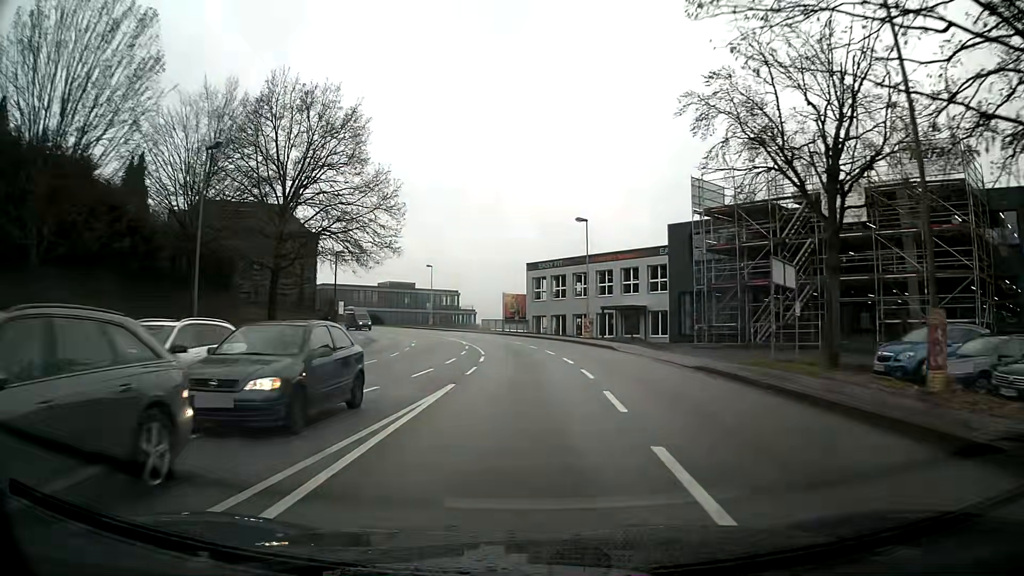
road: tertiary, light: Day
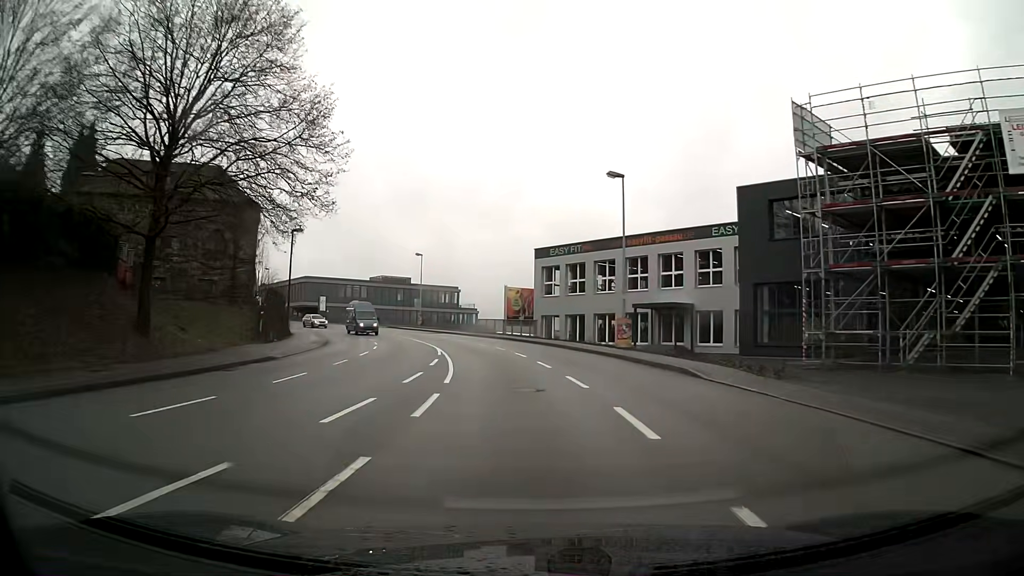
(-0.1, +14.4) m; -1°
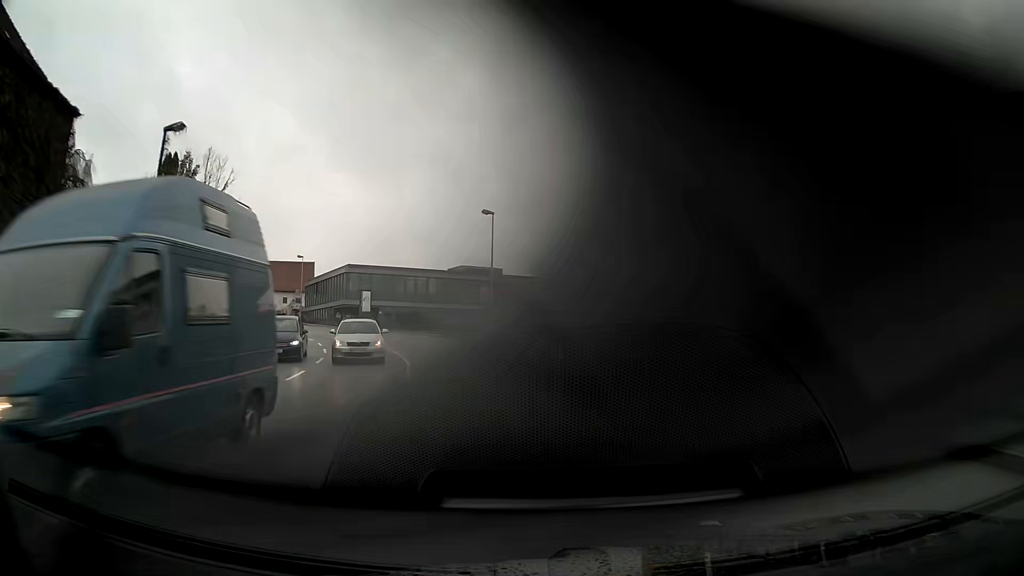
(-2.6, +30.3) m; -11°
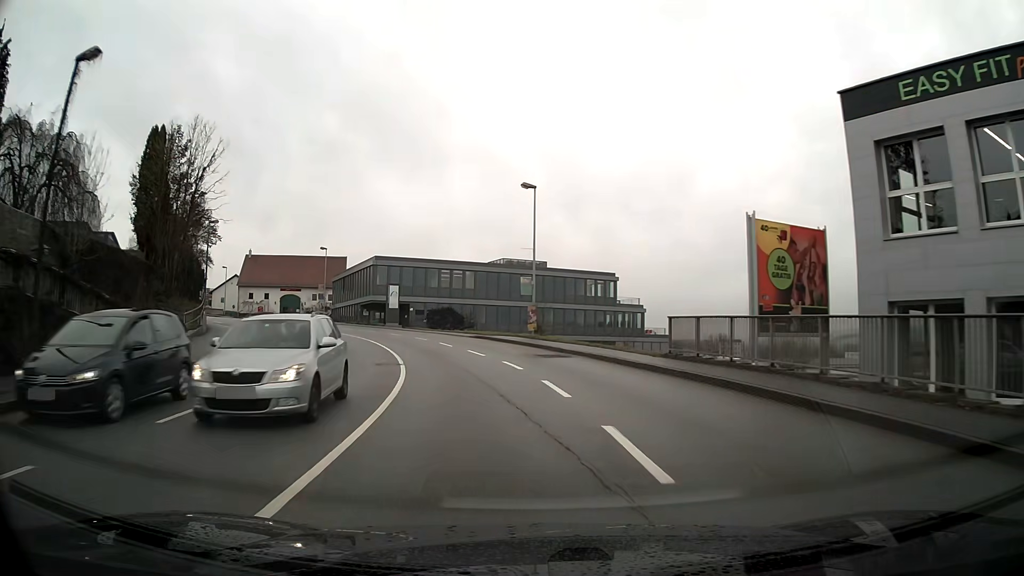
(-0.3, +7.8) m; -4°
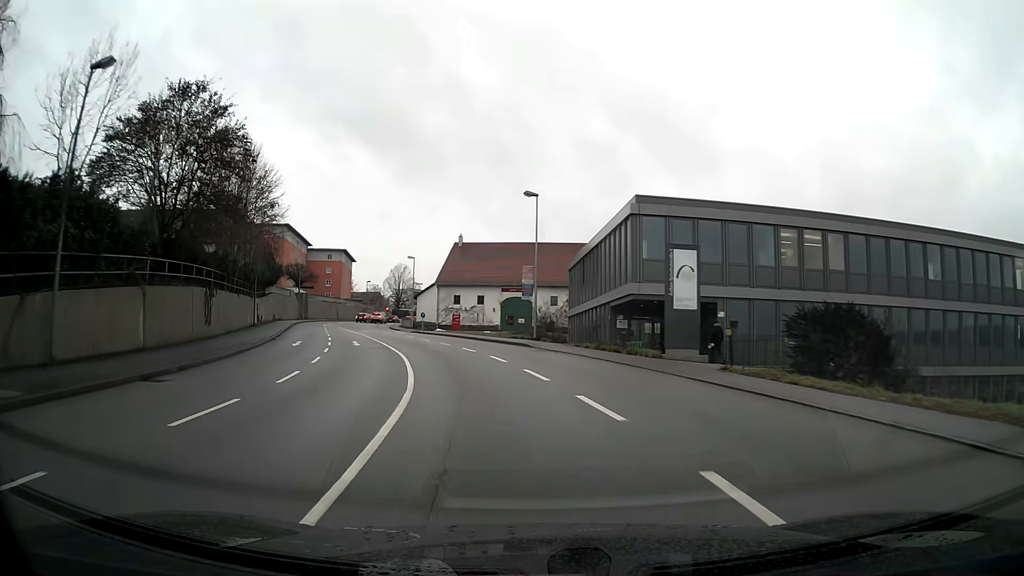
(-7.6, +37.4) m; -23°
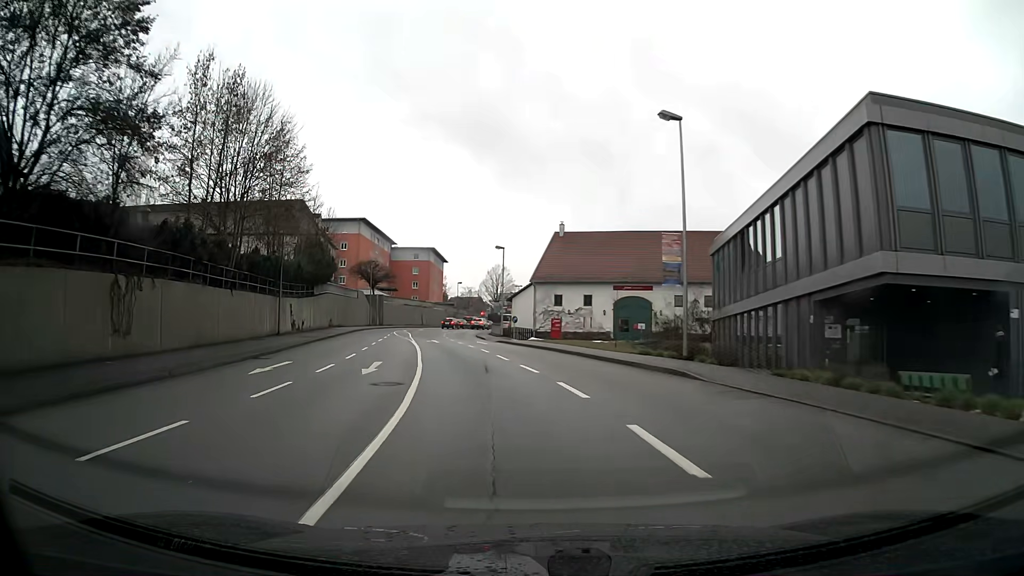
(-1.3, +15.0) m; -9°
